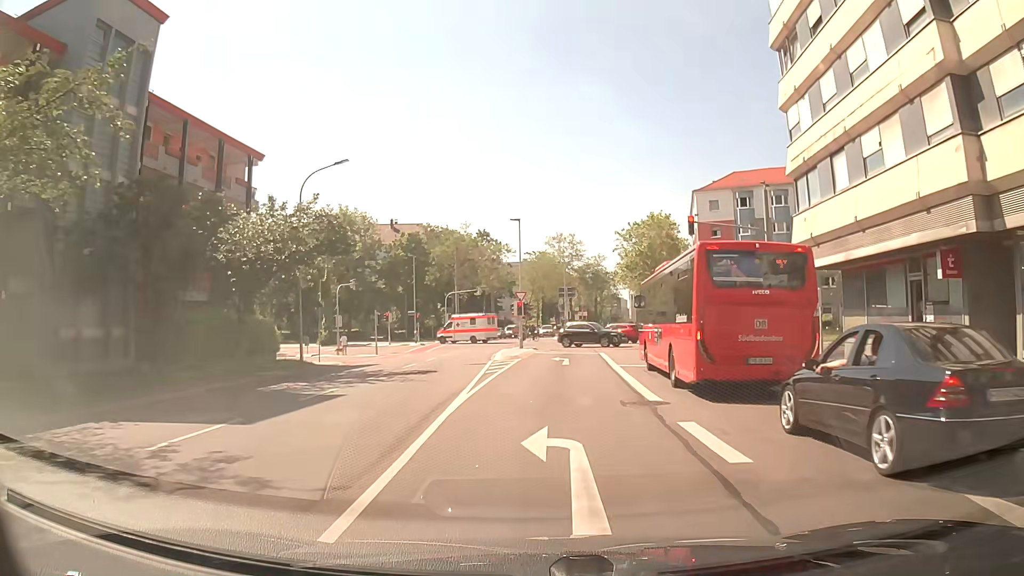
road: secondary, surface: asphalt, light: Day
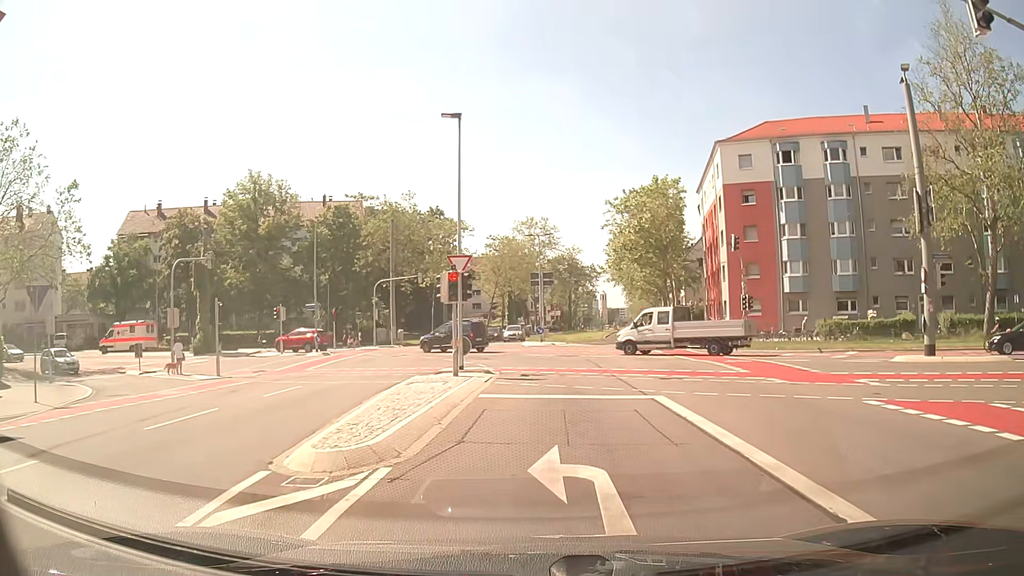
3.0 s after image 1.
(+0.5, +21.5) m; +3°
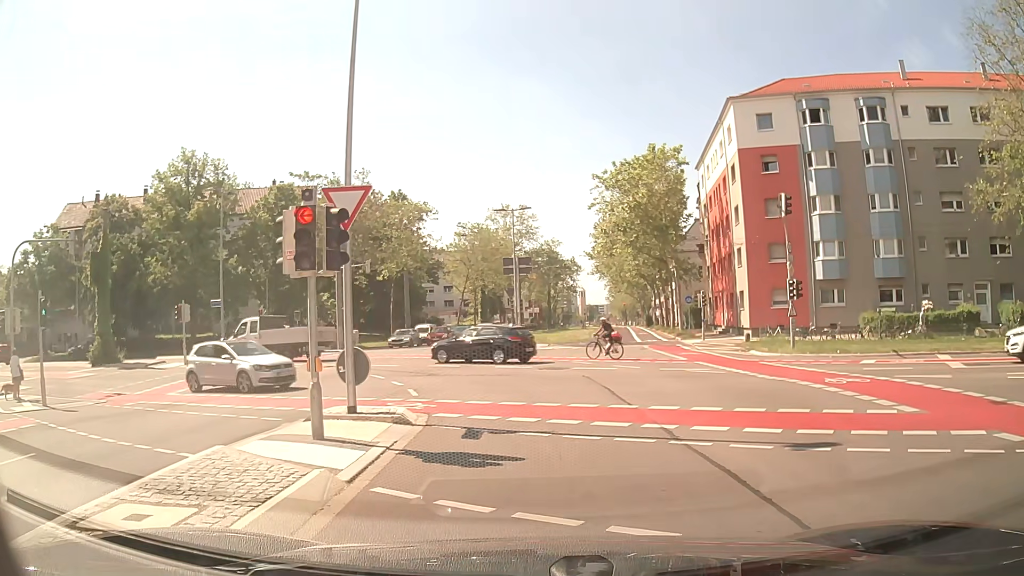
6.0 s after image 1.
(+0.3, +10.0) m; +2°
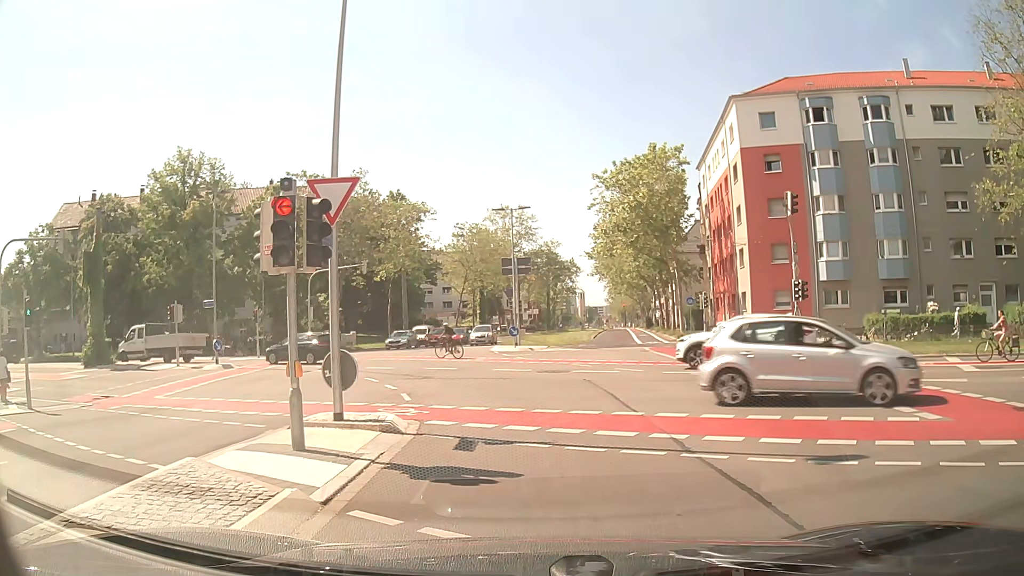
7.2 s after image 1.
(0.0, +0.6) m; 0°
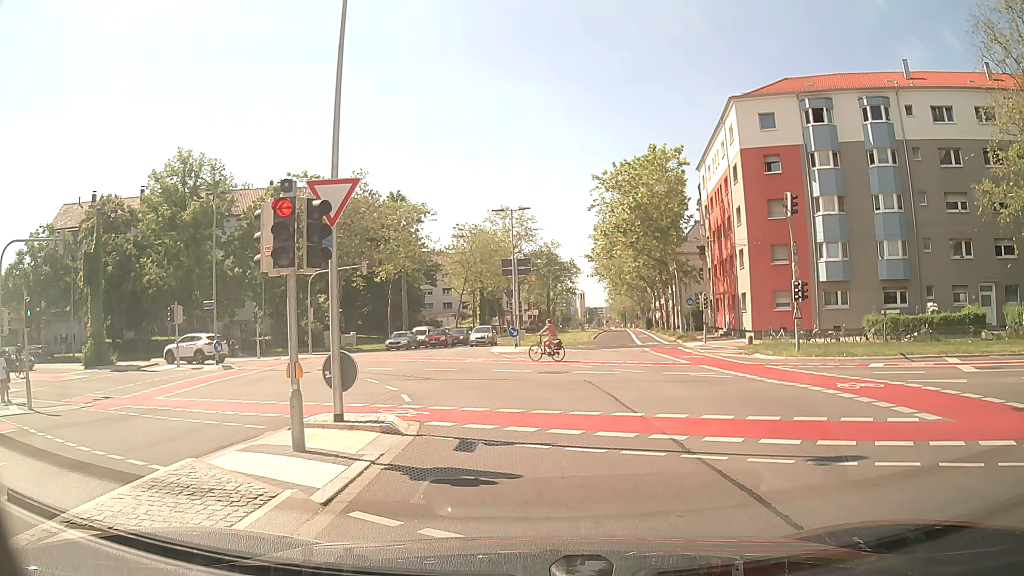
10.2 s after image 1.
(0.0, +0.1) m; 0°
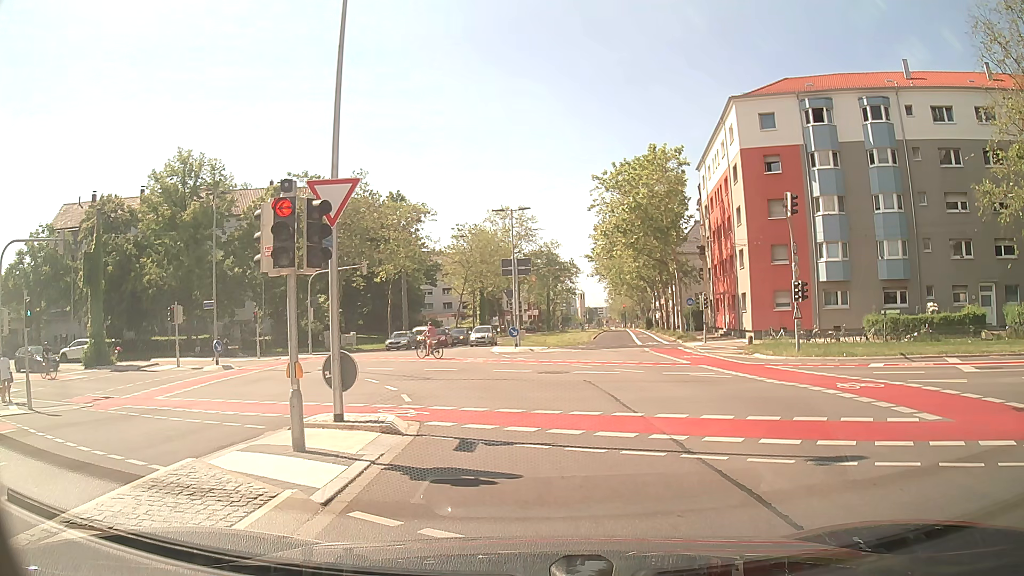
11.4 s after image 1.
(0.0, 0.0) m; 0°
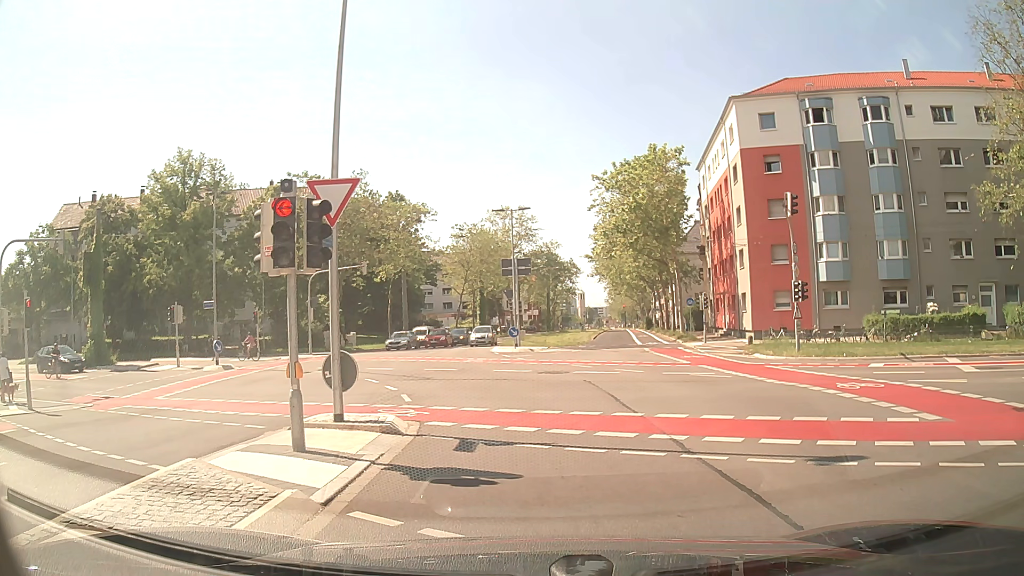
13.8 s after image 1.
(0.0, 0.0) m; 0°
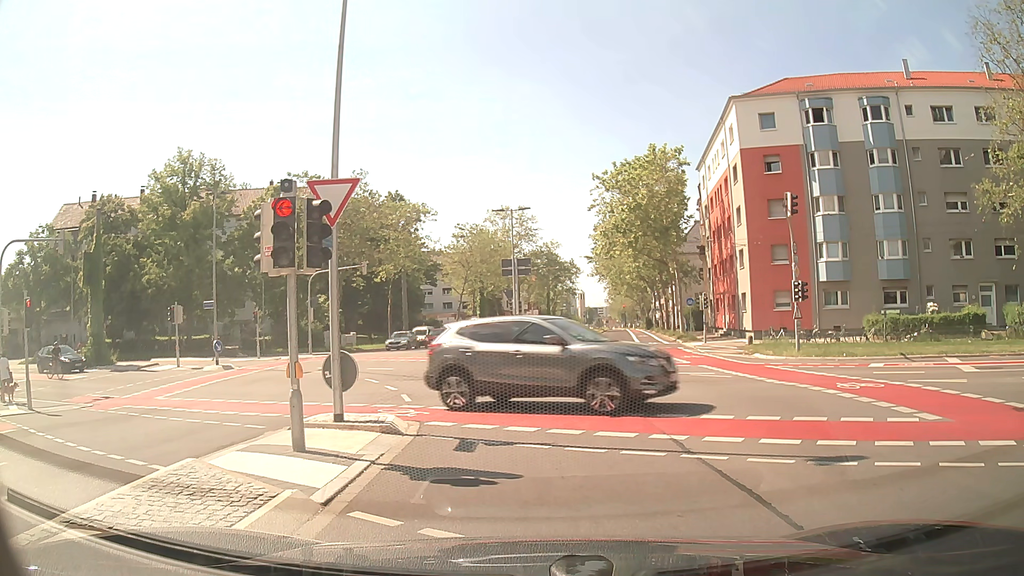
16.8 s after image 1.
(0.0, 0.0) m; 0°
(0, +10) (-2, +20) (-7, +28) (-15, +34) (-24, +38) (-34, +39) (-44, +39) (-54, +38) (-64, +35) (-73, +32) m
